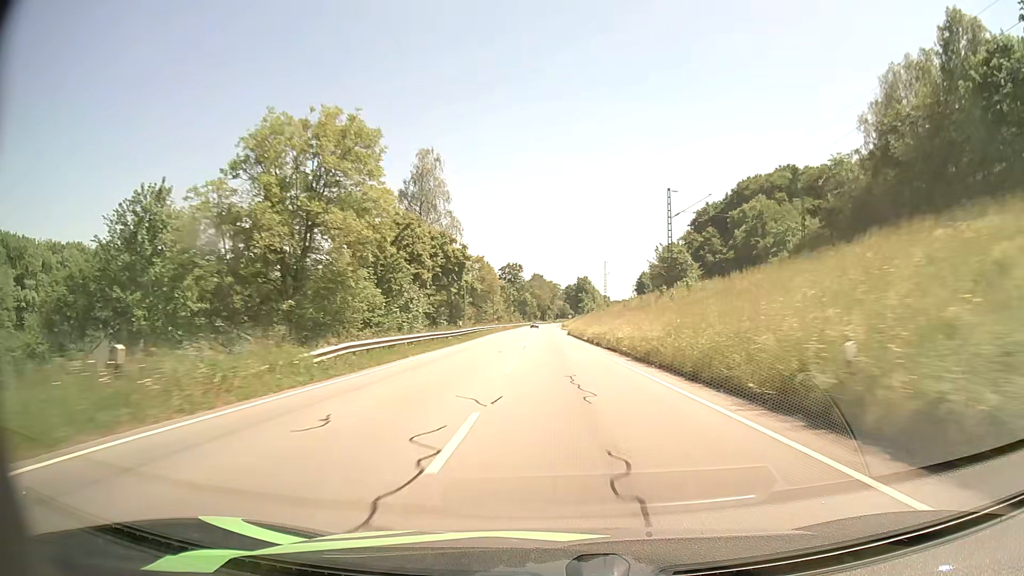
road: primary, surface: asphalt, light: Day
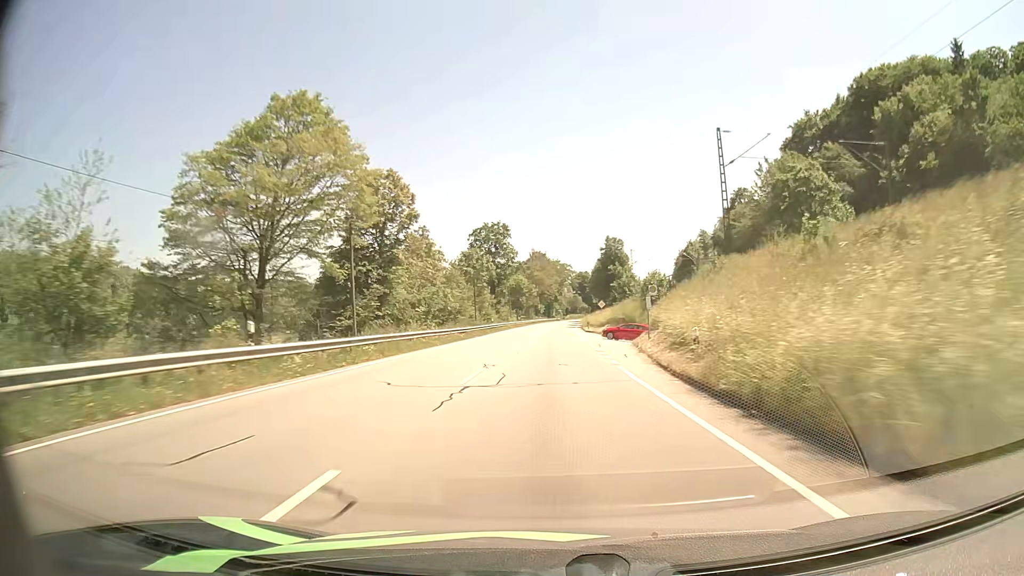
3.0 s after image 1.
(-0.1, +77.6) m; -1°
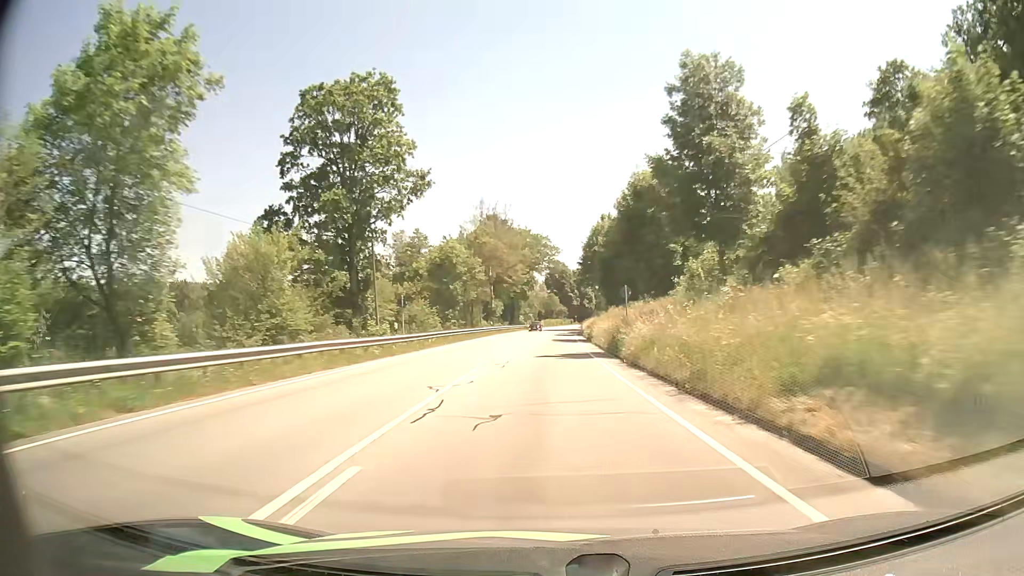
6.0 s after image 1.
(+1.0, +73.1) m; +3°
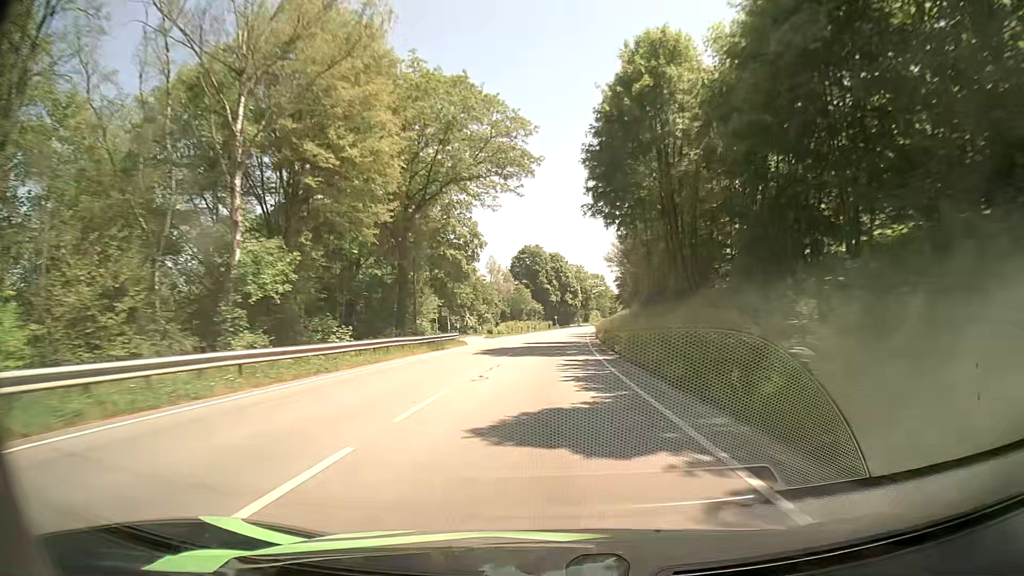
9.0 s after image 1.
(+0.9, +72.3) m; +2°
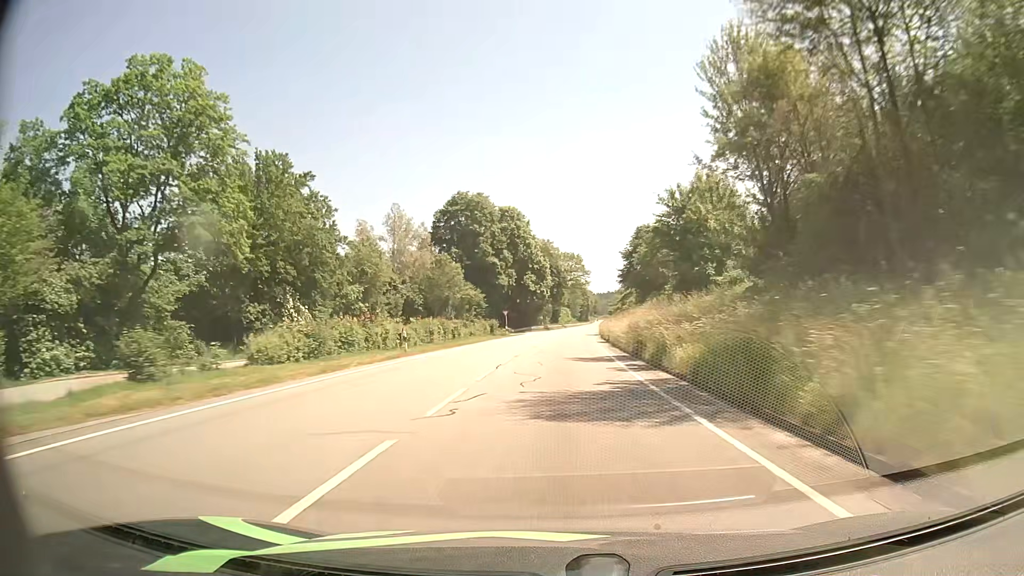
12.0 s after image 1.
(+2.3, +73.1) m; +3°
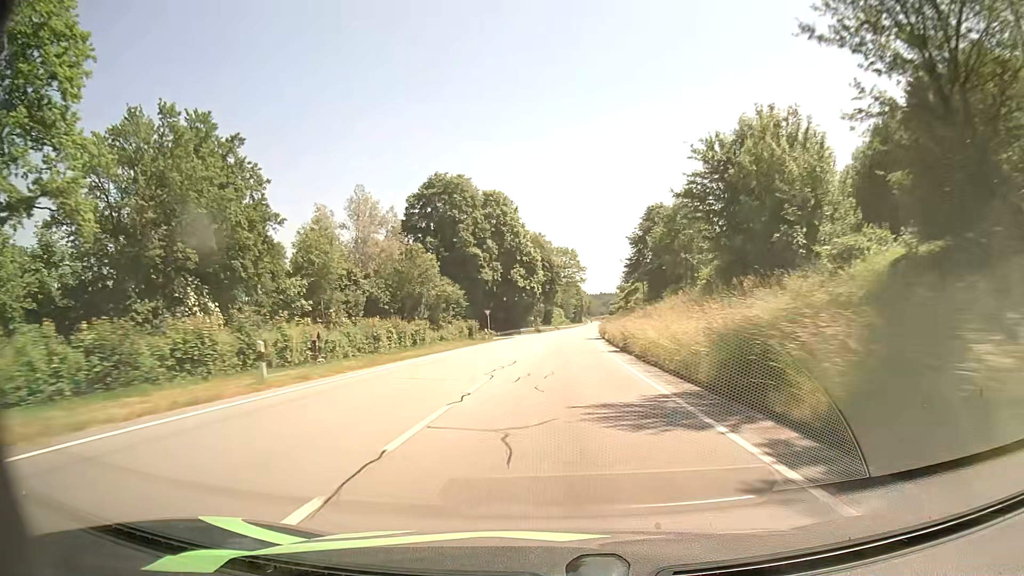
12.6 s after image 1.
(+0.1, +14.7) m; +1°
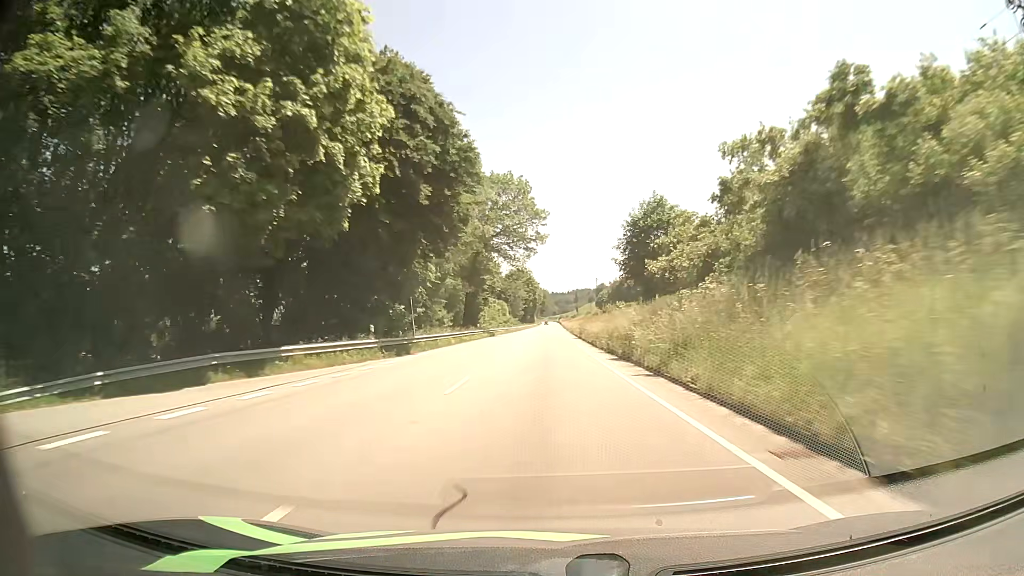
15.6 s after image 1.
(+2.8, +73.7) m; +4°
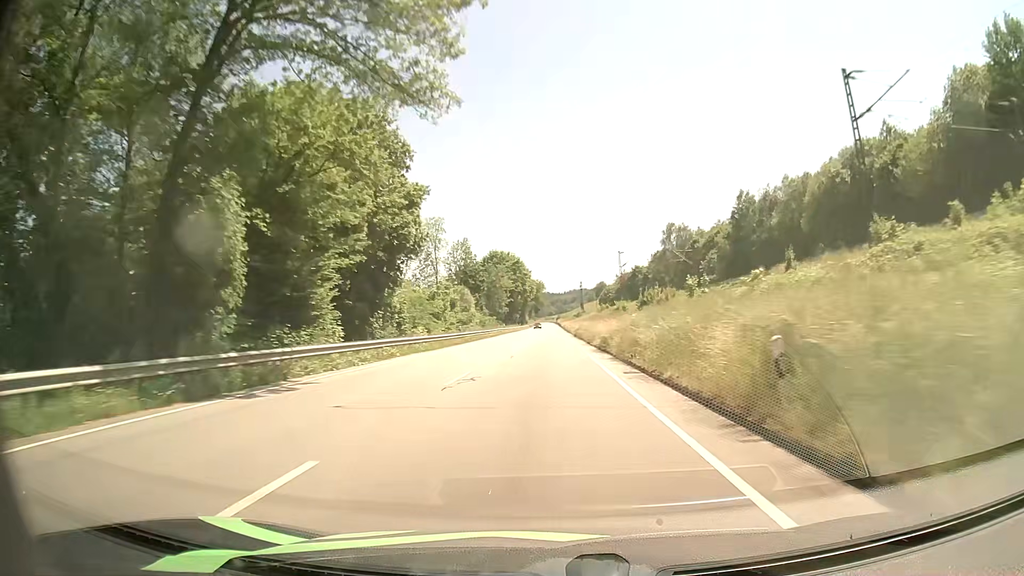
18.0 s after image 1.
(+0.4, +59.7) m; 0°
(0, +10) (0, +20) (0, +30) (0, +40) (0, +50) (0, +60) (0, +70) (+1, +80) (+1, +90) (+1, +100) m
